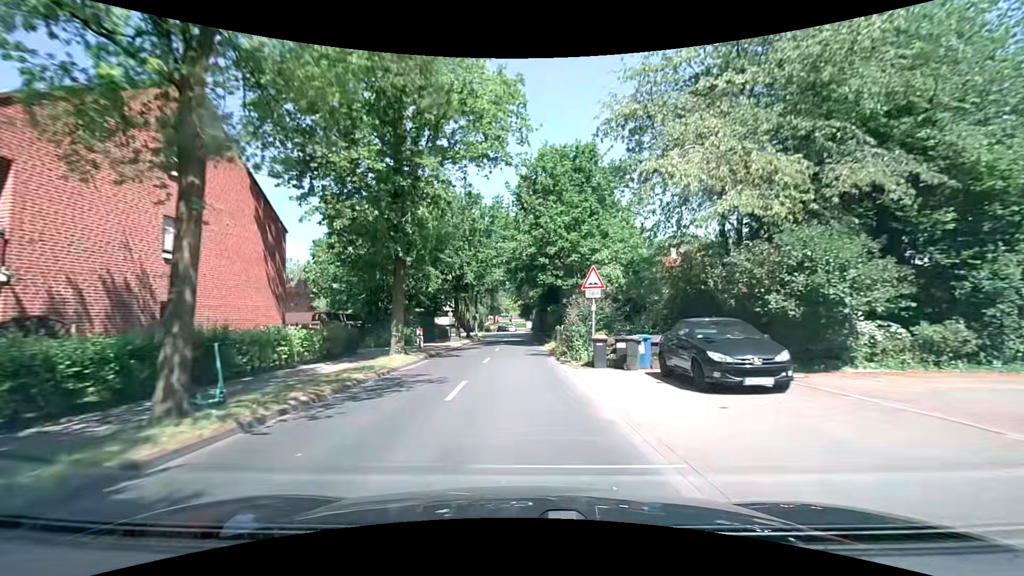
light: Day
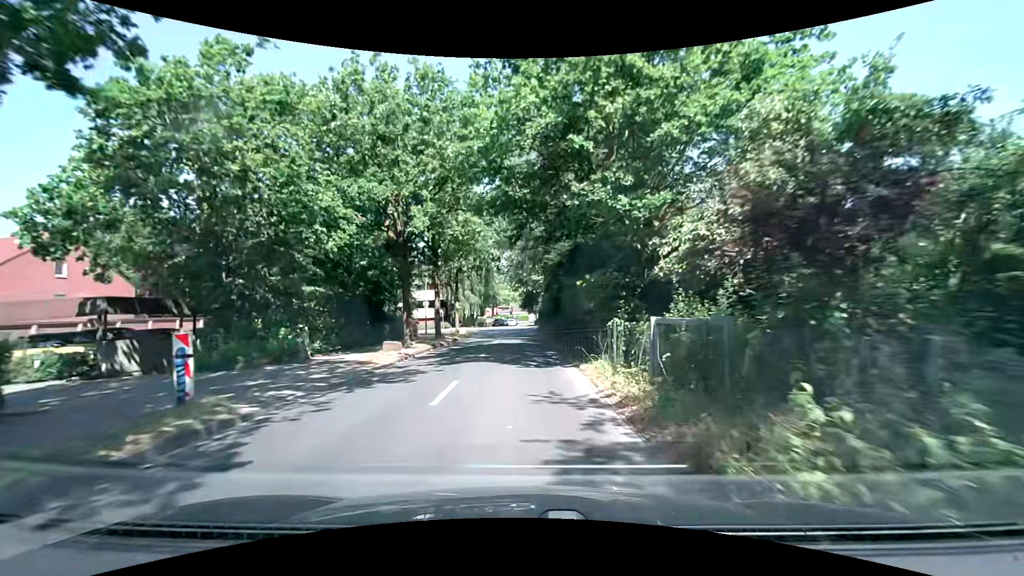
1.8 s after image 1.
(0.0, +19.1) m; 0°
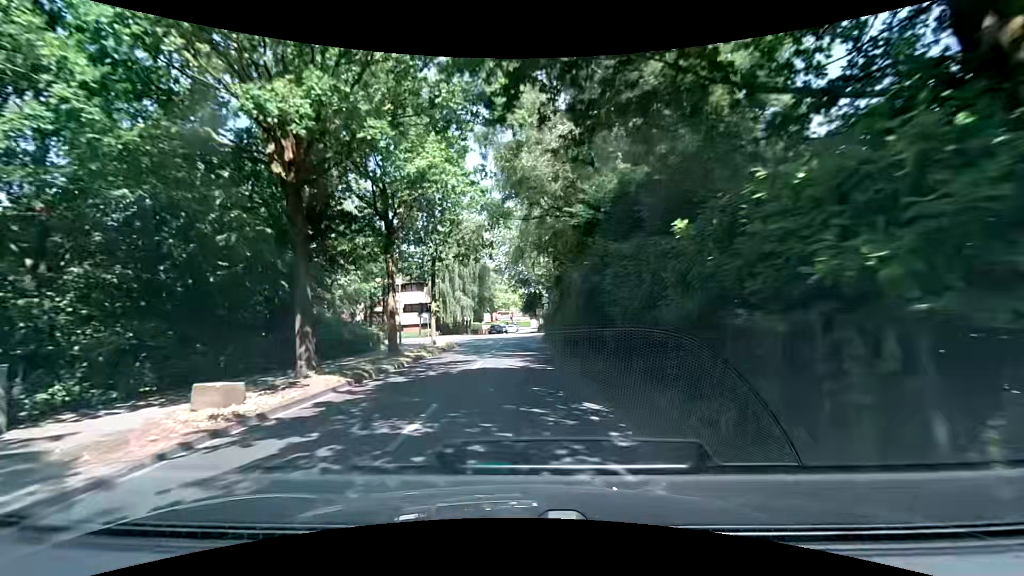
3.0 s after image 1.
(0.0, +11.3) m; 0°
